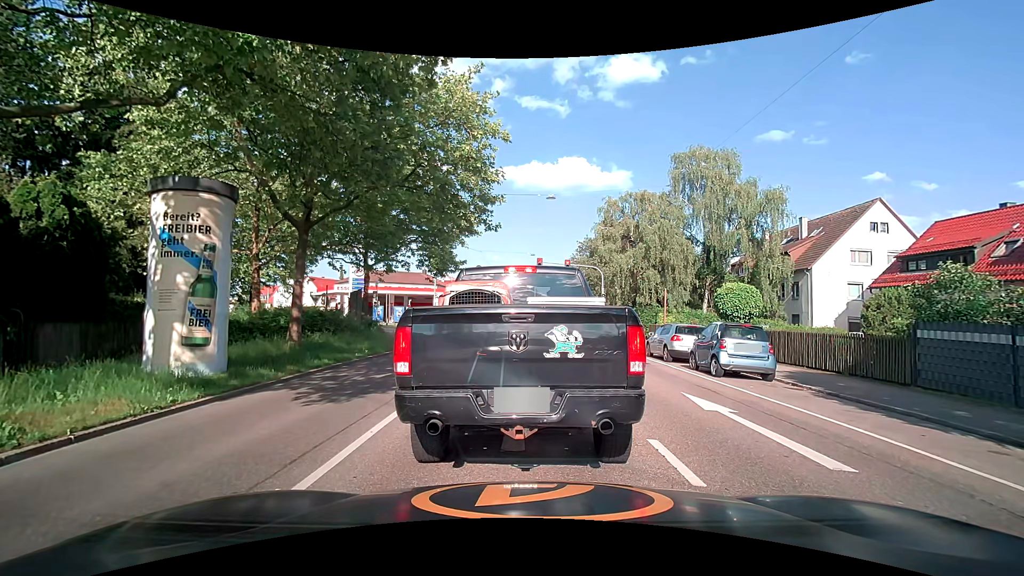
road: secondary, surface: asphalt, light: Day
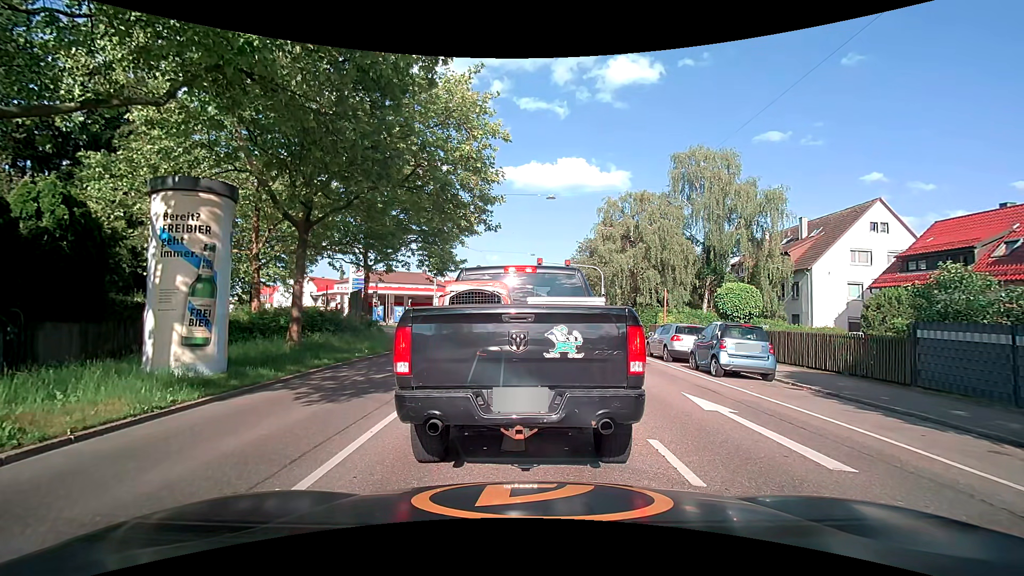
(0.0, 0.0) m; 0°
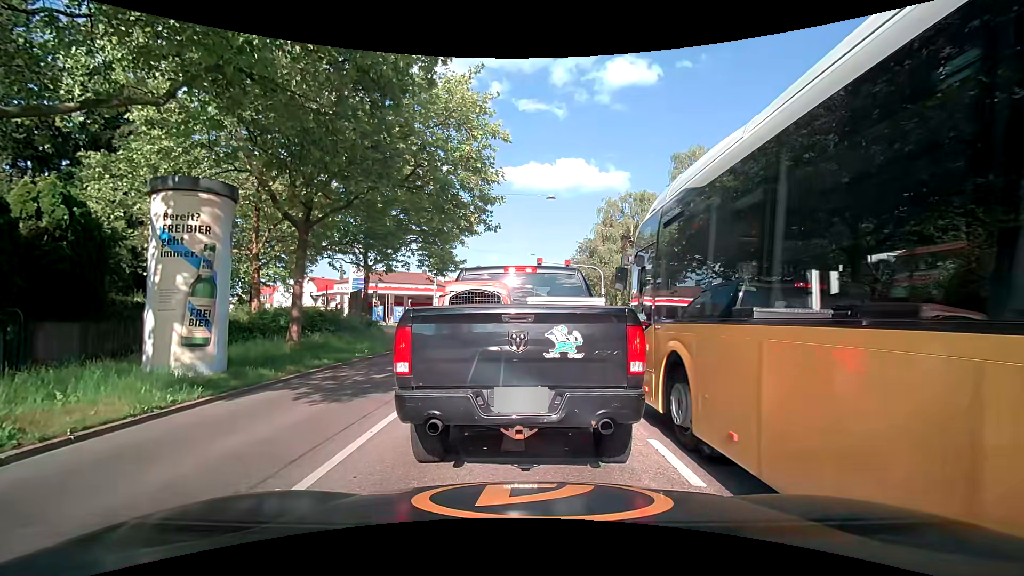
(0.0, 0.0) m; 0°
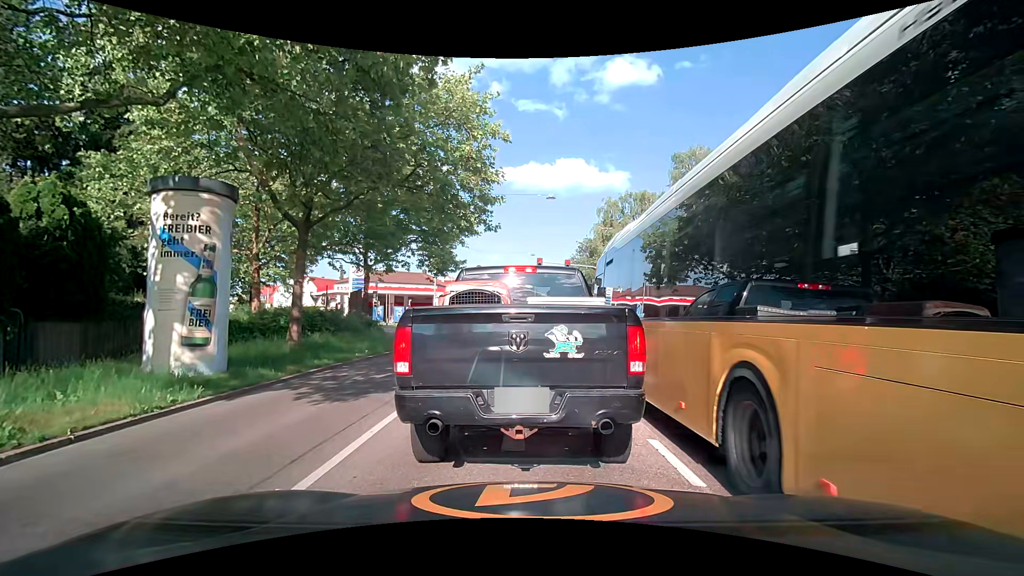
(0.0, 0.0) m; 0°
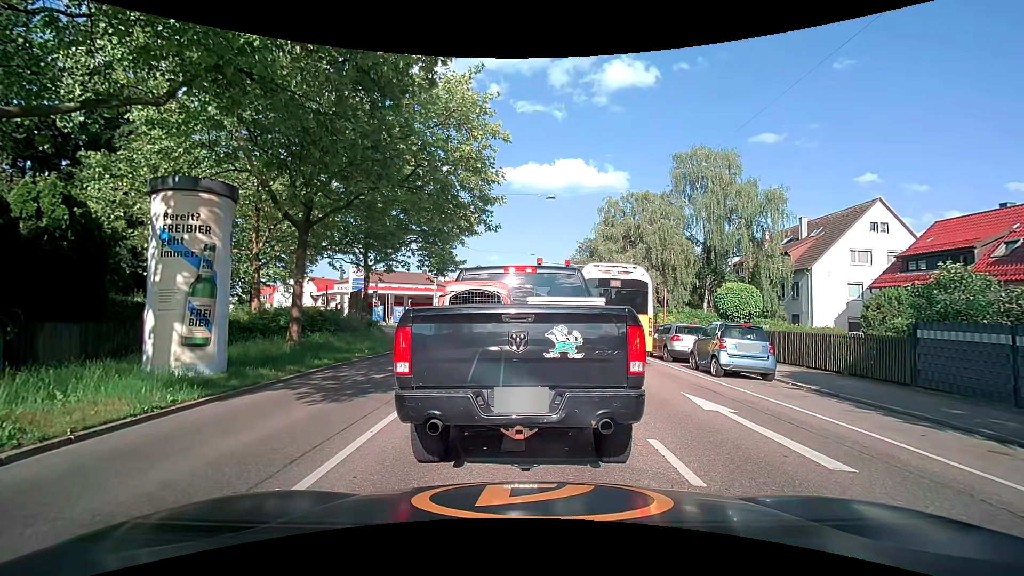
(0.0, 0.0) m; 0°
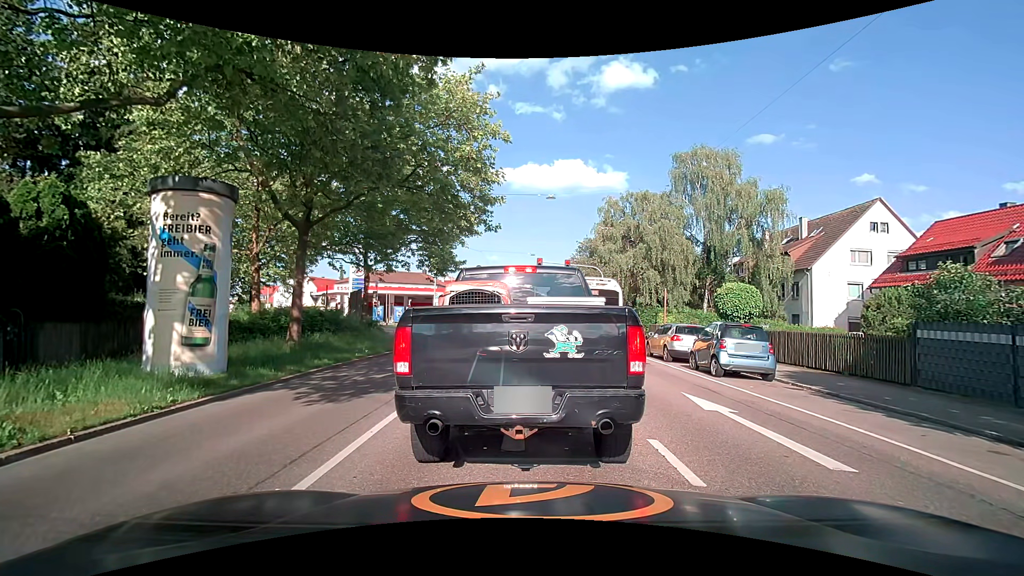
(0.0, 0.0) m; 0°
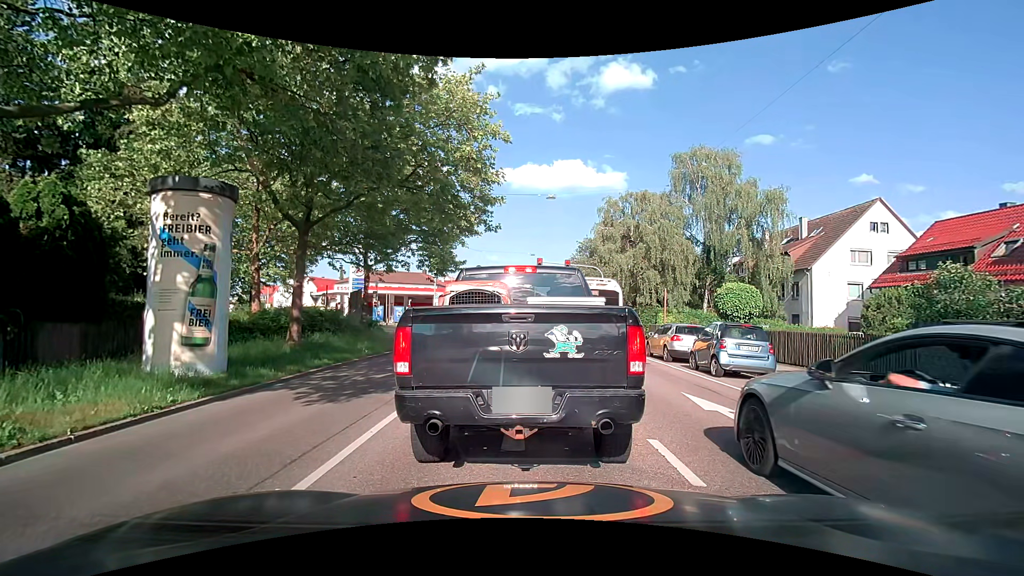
(0.0, 0.0) m; 0°
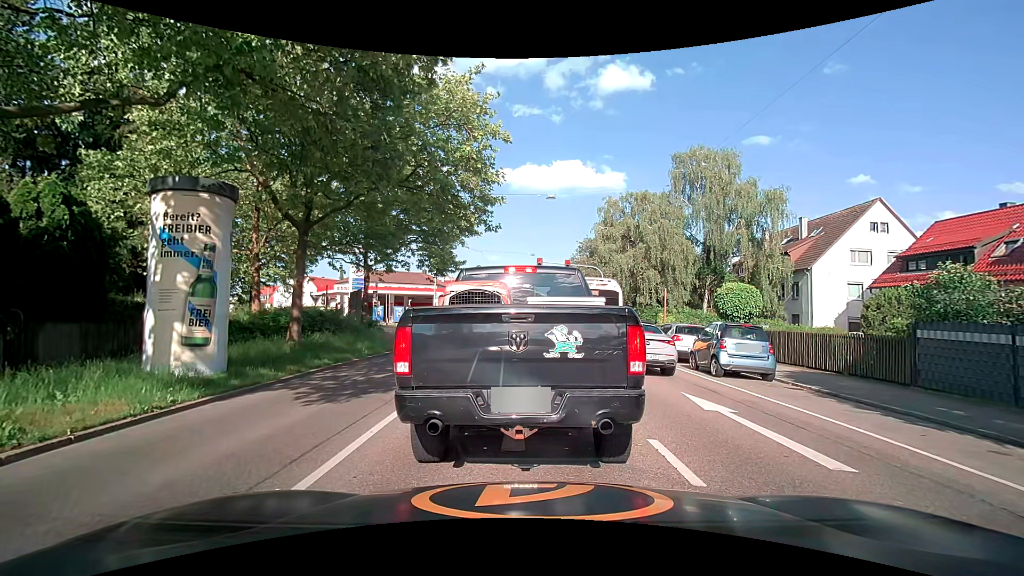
(0.0, 0.0) m; 0°
